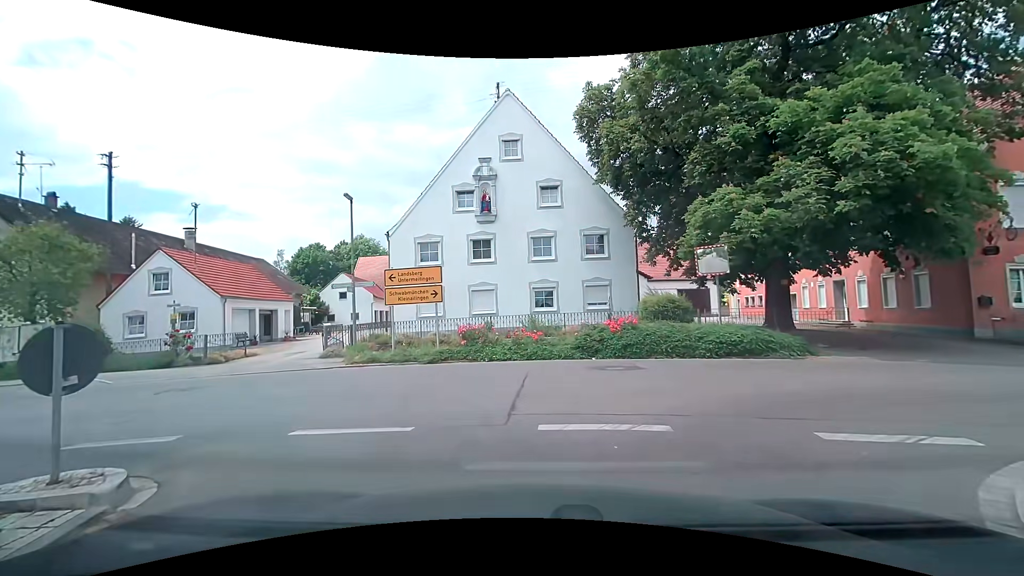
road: tertiary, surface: asphalt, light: Day
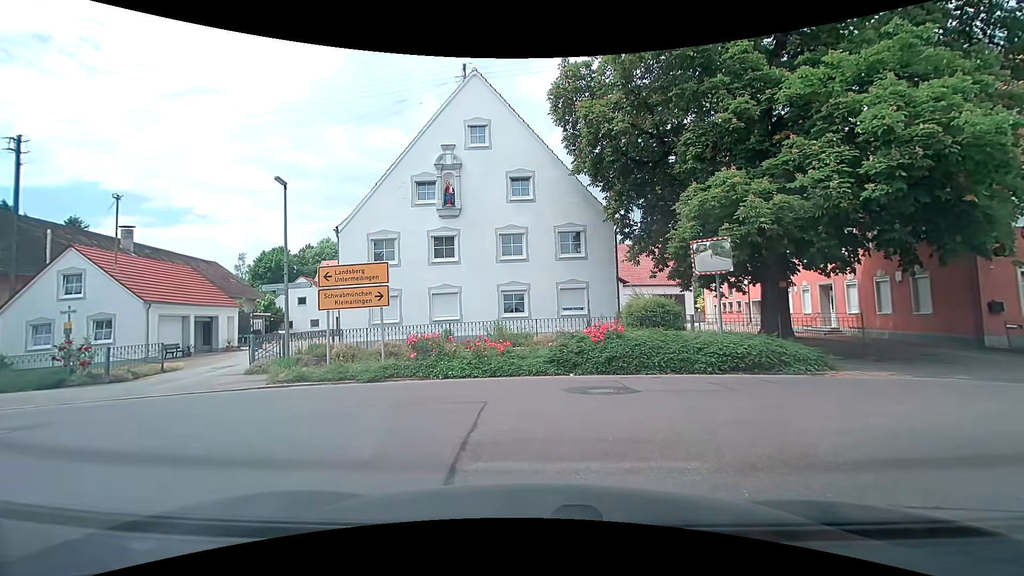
(+0.1, +2.6) m; +5°
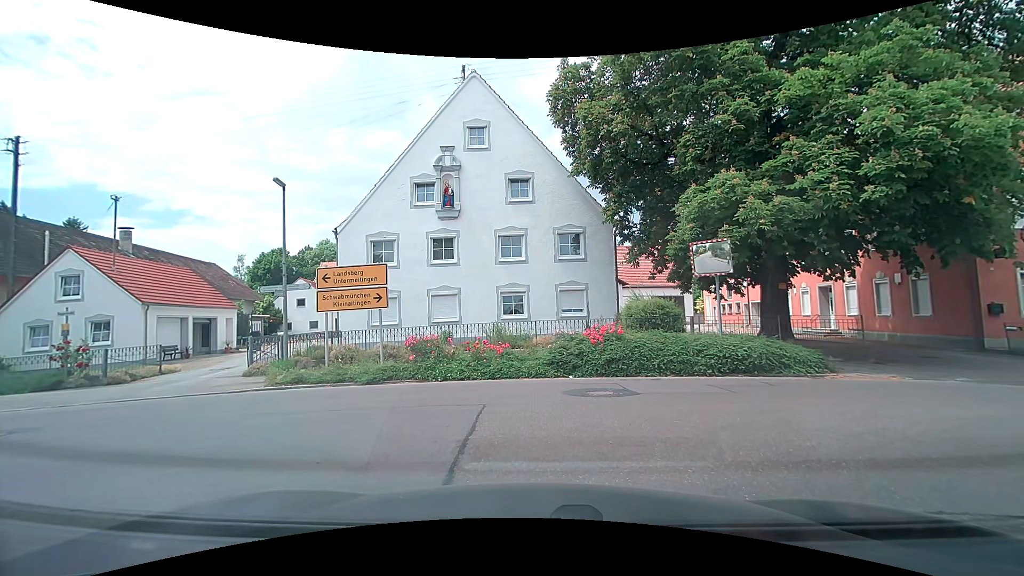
(0.0, +0.1) m; 0°
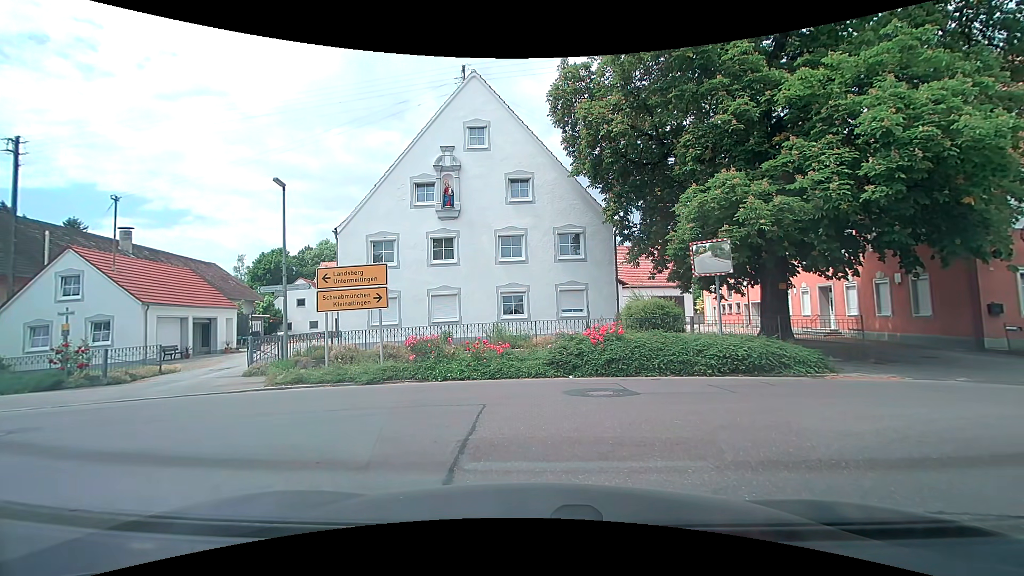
(0.0, 0.0) m; 0°
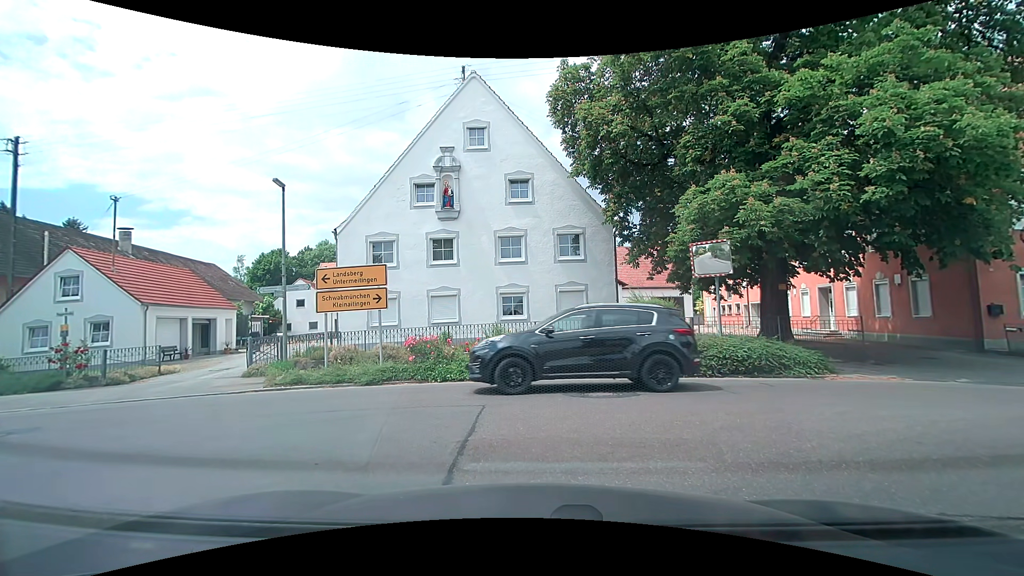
(0.0, 0.0) m; 0°
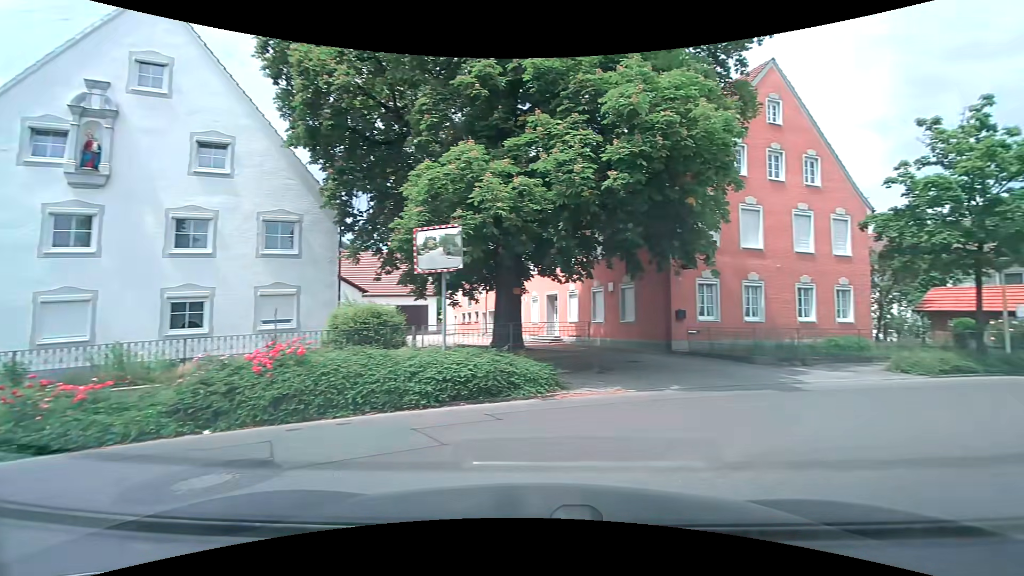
(+0.6, +4.1) m; +25°
